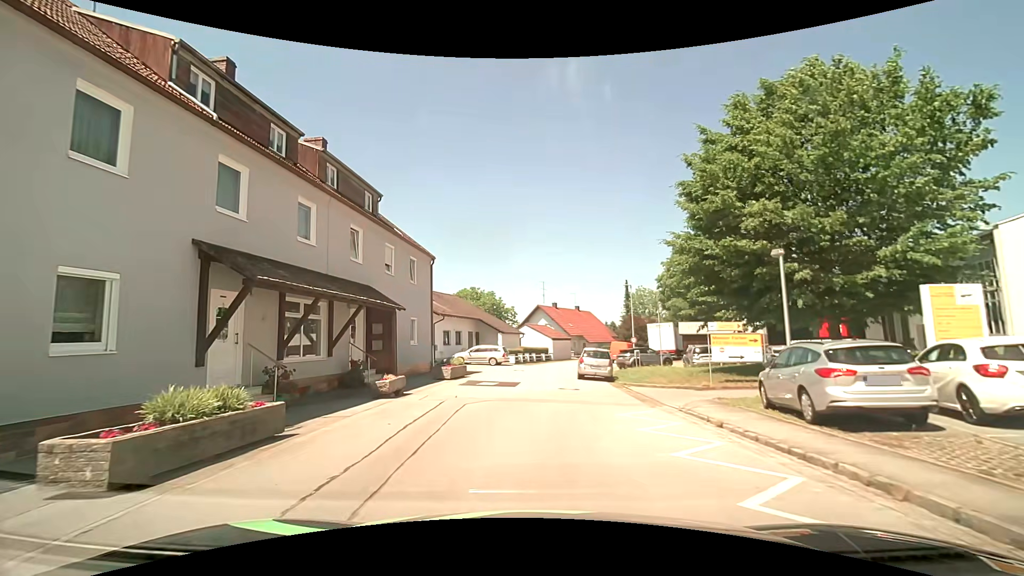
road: residential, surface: asphalt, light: Day
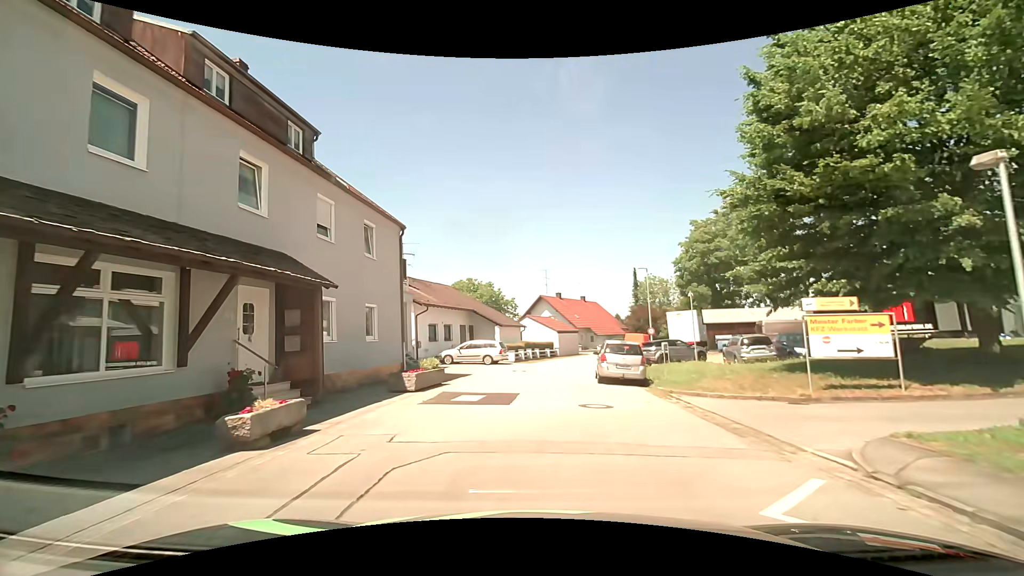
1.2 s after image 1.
(-0.1, +6.7) m; 0°
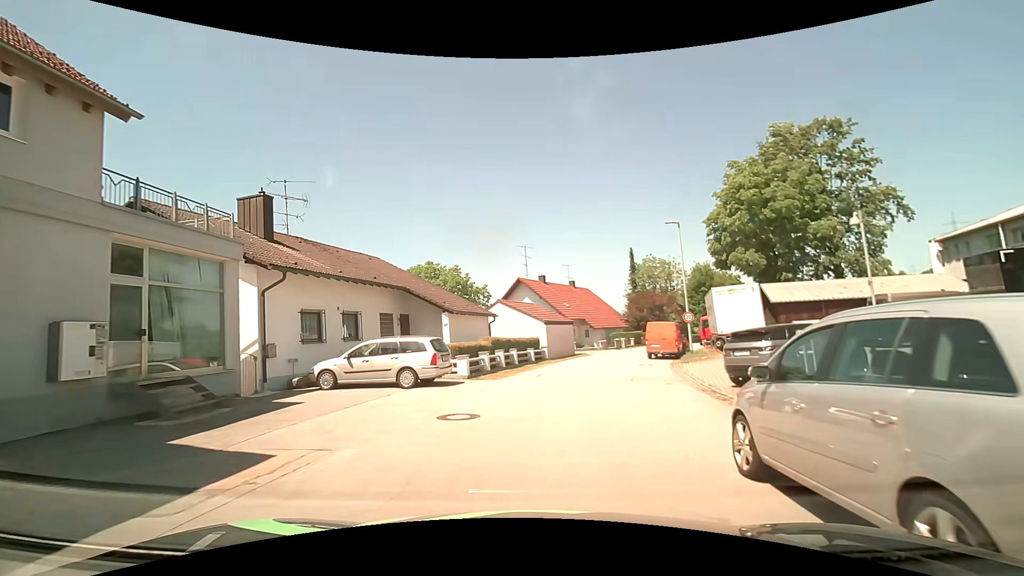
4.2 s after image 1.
(+0.1, +16.4) m; +1°
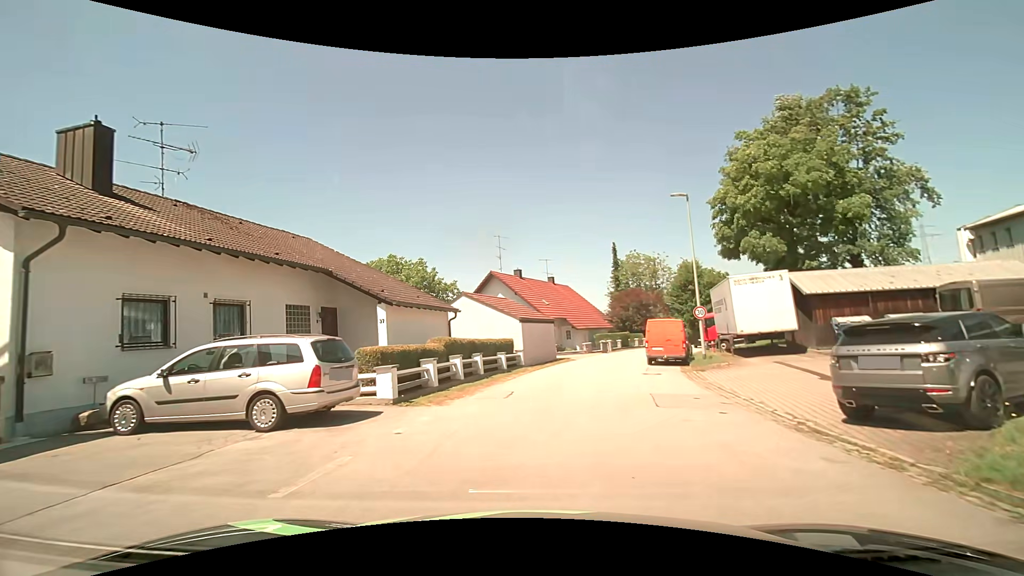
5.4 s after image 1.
(+0.1, +6.5) m; +2°
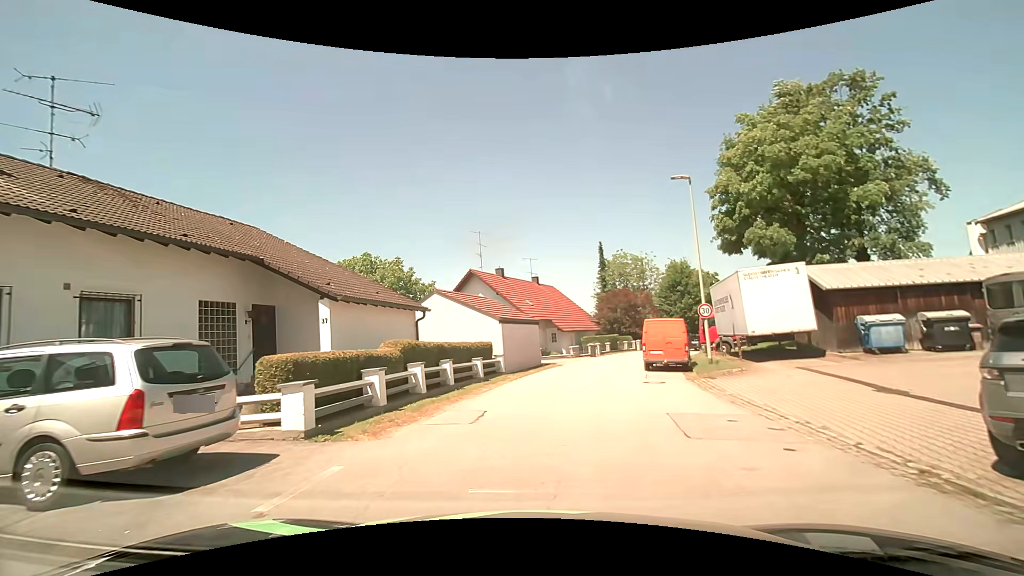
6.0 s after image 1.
(+0.1, +3.2) m; +3°
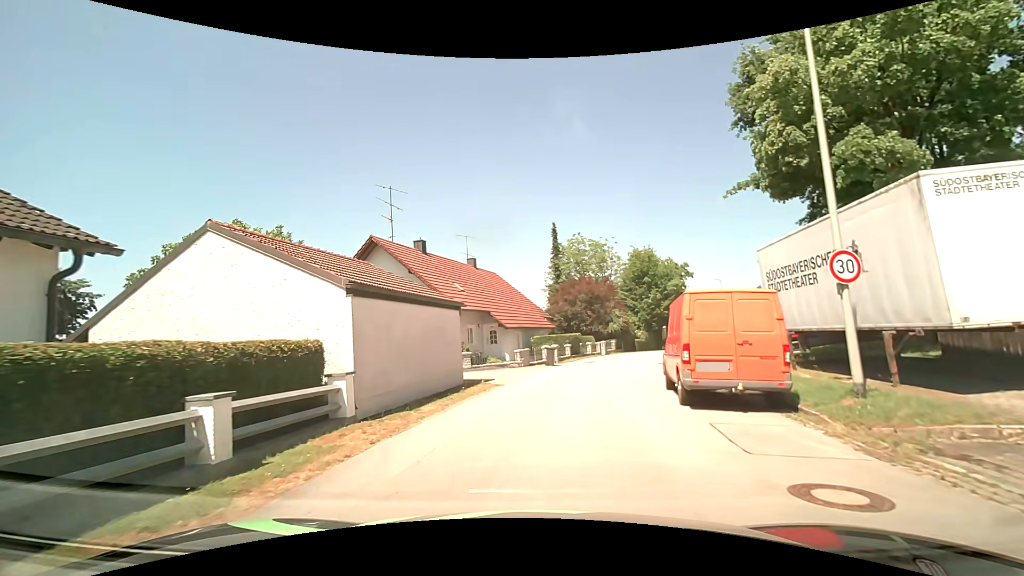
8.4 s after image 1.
(+0.6, +13.0) m; +5°
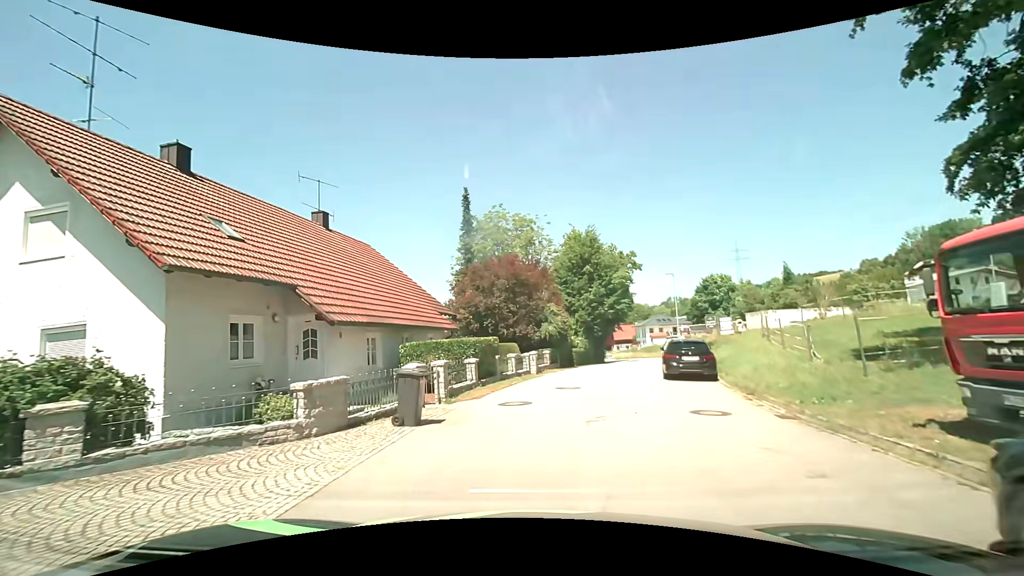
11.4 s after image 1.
(+1.3, +16.1) m; +10°
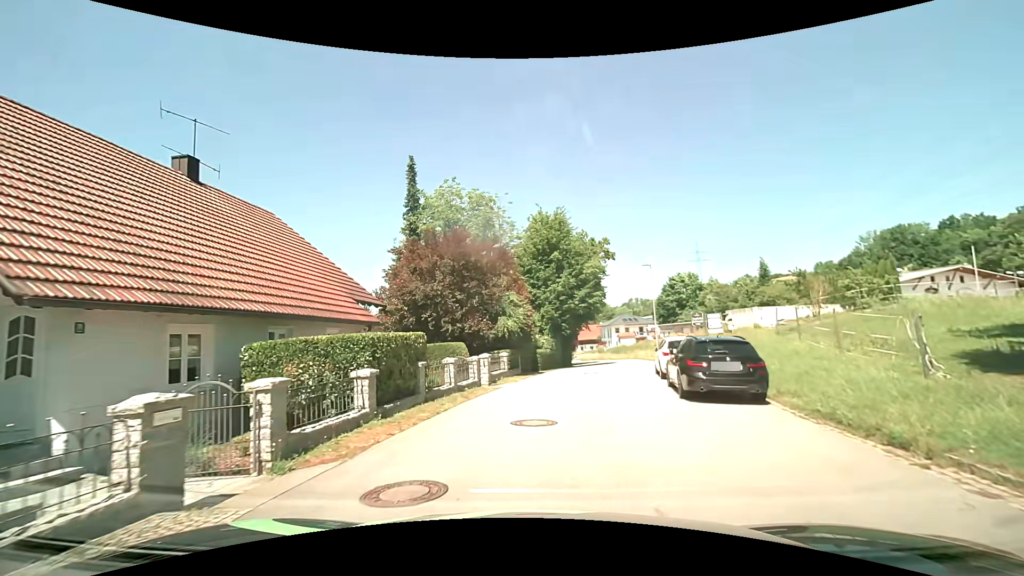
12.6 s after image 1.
(+0.2, +6.8) m; +5°
(0, +10) (+2, +20) (+4, +30) (+6, +39) (+8, +49) (+8, +59) (+8, +69) (+7, +79) (+6, +89) (+5, +99) m
